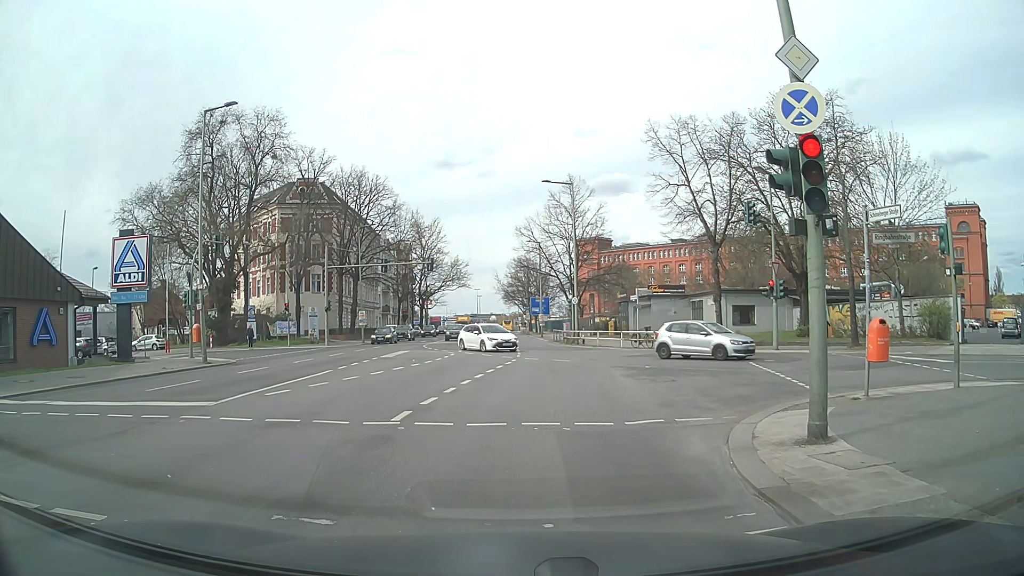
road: secondary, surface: asphalt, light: Day
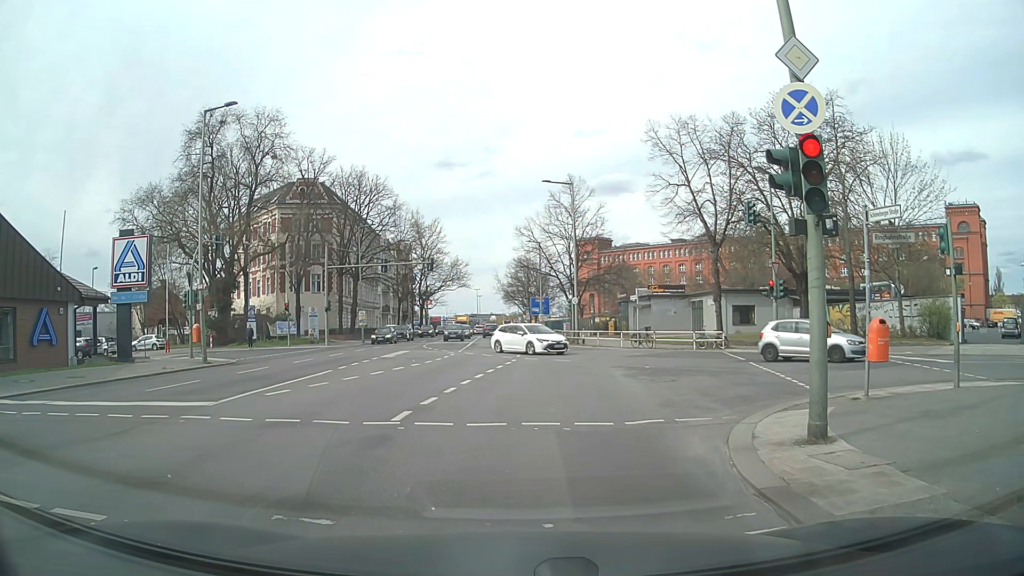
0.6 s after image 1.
(0.0, 0.0) m; 0°
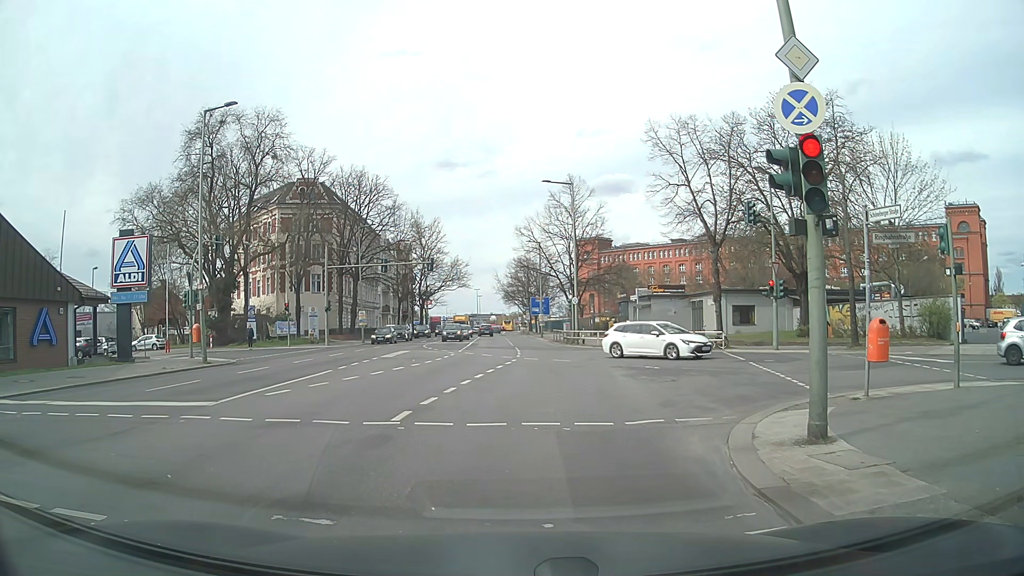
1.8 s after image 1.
(0.0, 0.0) m; 0°
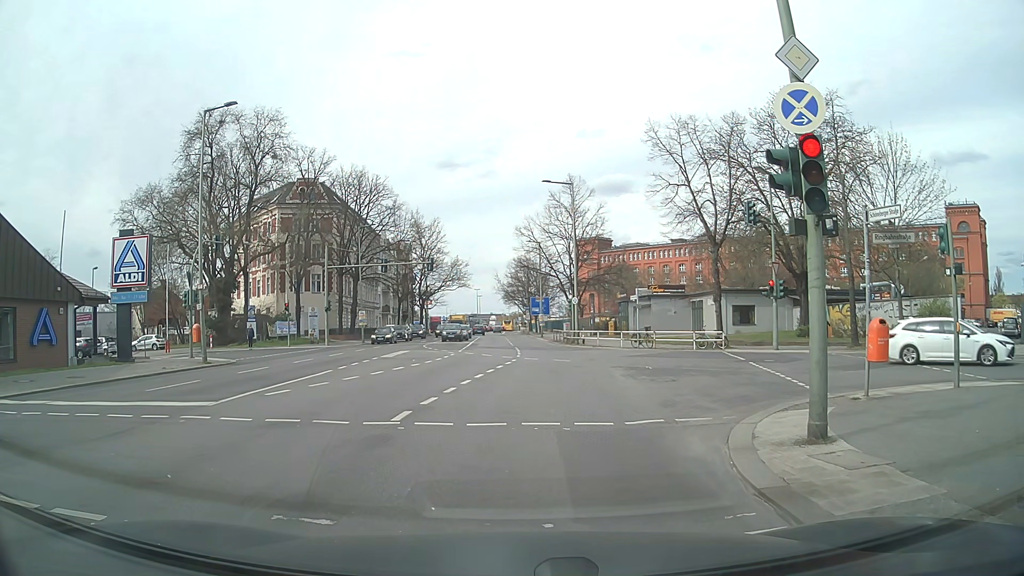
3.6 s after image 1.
(0.0, 0.0) m; 0°
(0, +10) (0, +20) (+1, +30) (+1, +40) (0, +50) (0, +60) (-1, +70) (-1, +80) (-2, +90) (-3, +100) m
